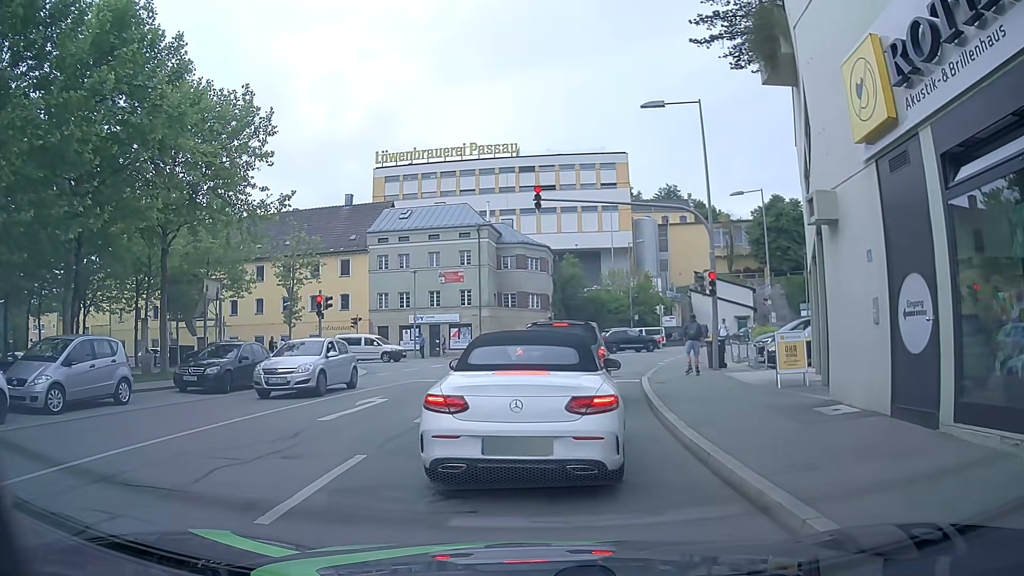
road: residential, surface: asphalt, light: Day
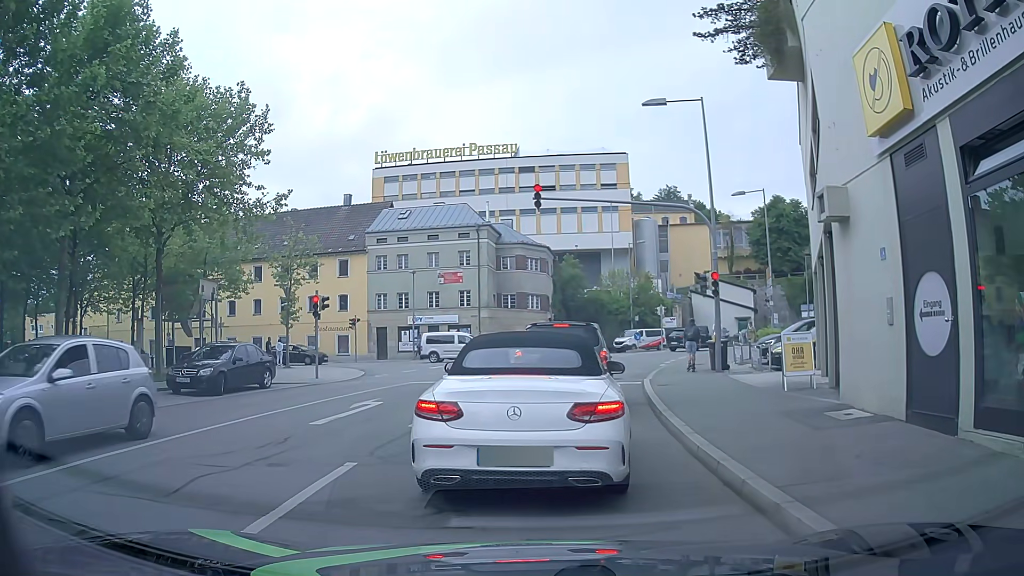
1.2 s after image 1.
(0.0, +0.4) m; 0°
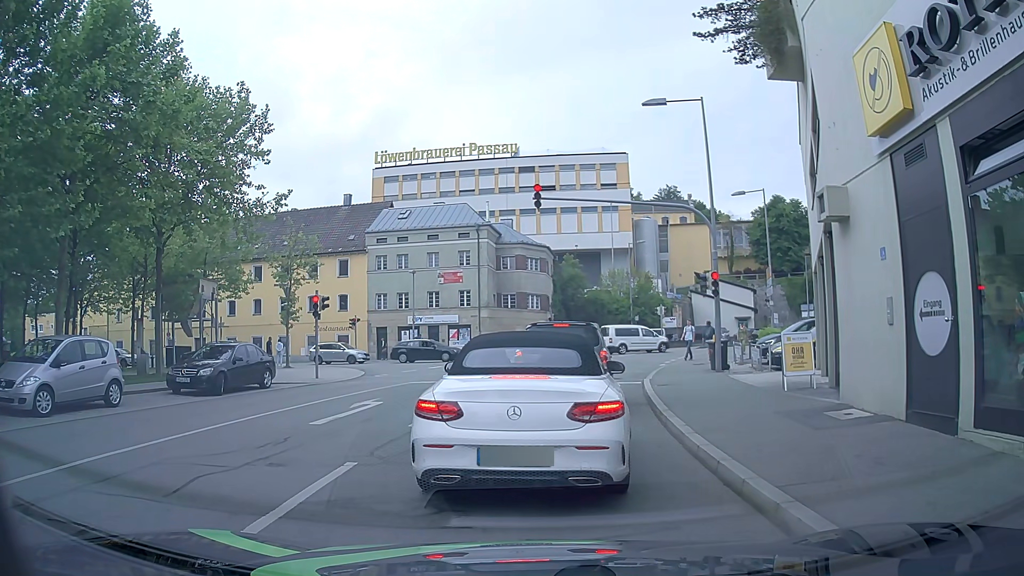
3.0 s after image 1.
(0.0, 0.0) m; 0°
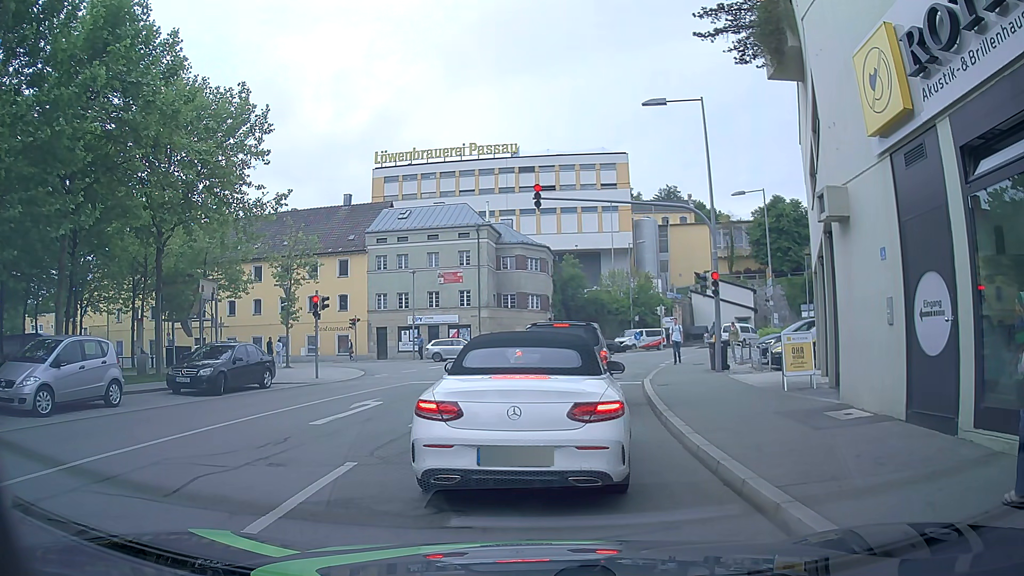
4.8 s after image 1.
(0.0, 0.0) m; 0°
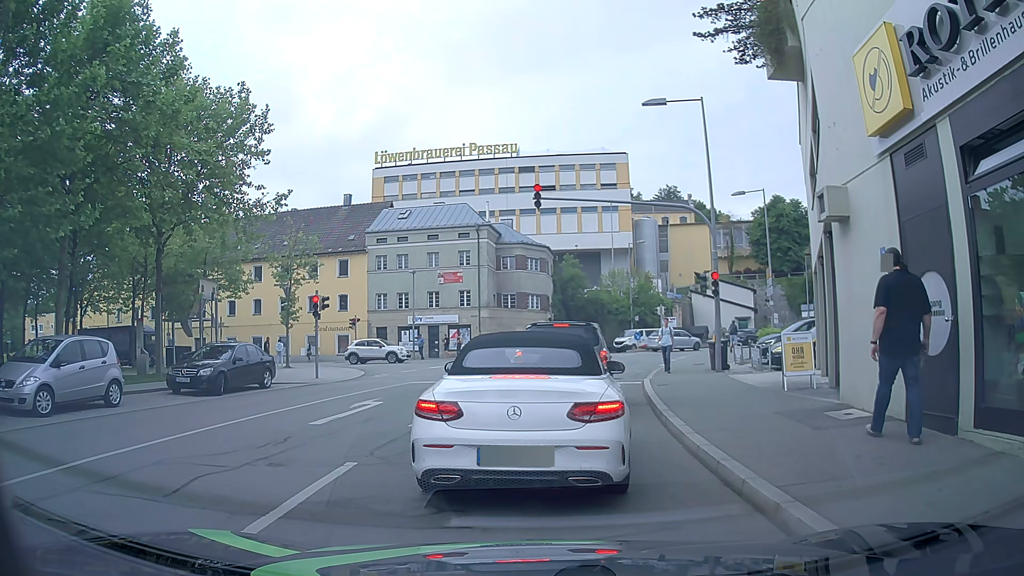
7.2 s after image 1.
(0.0, 0.0) m; 0°
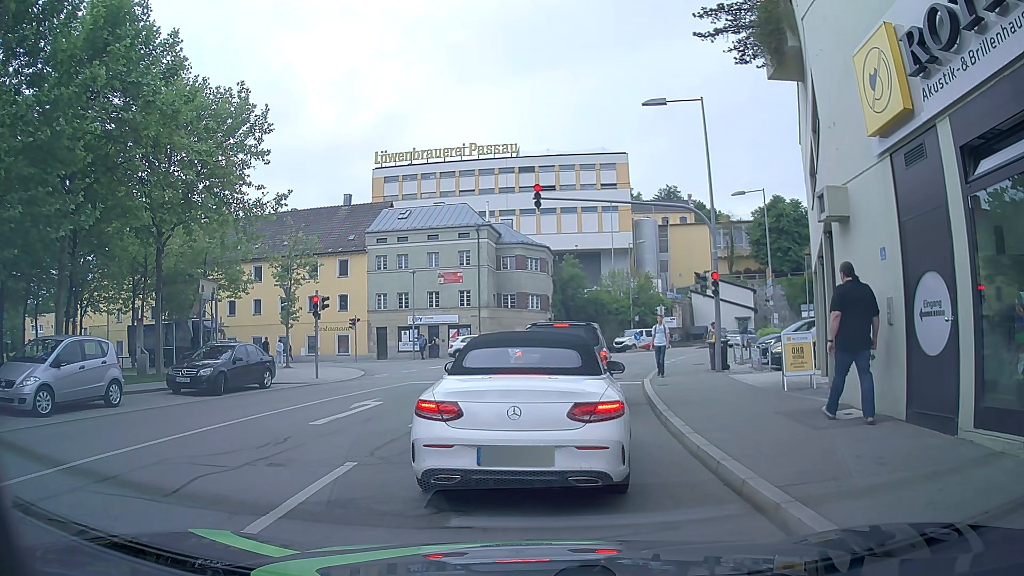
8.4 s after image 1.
(0.0, 0.0) m; 0°
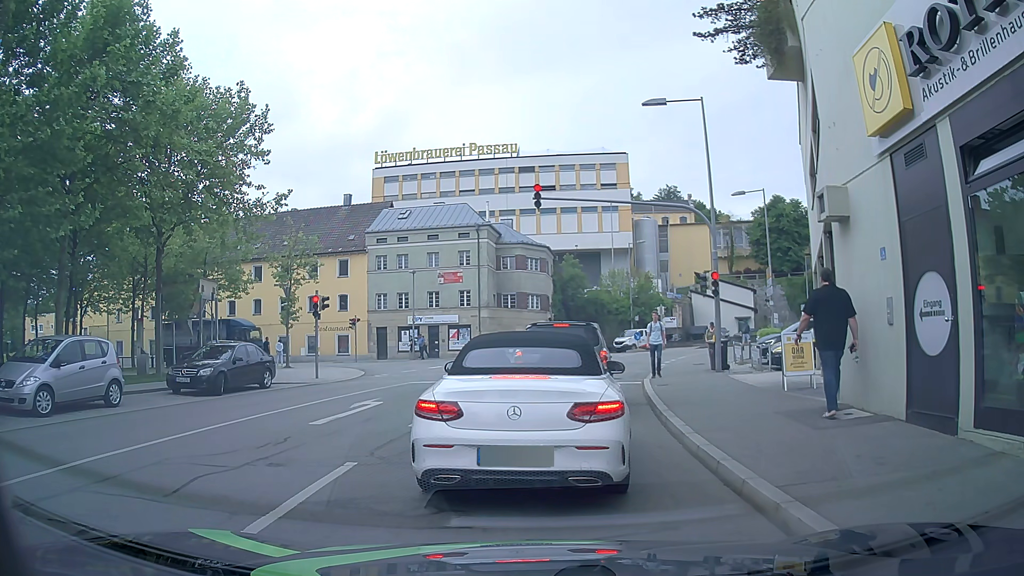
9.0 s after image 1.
(0.0, 0.0) m; 0°
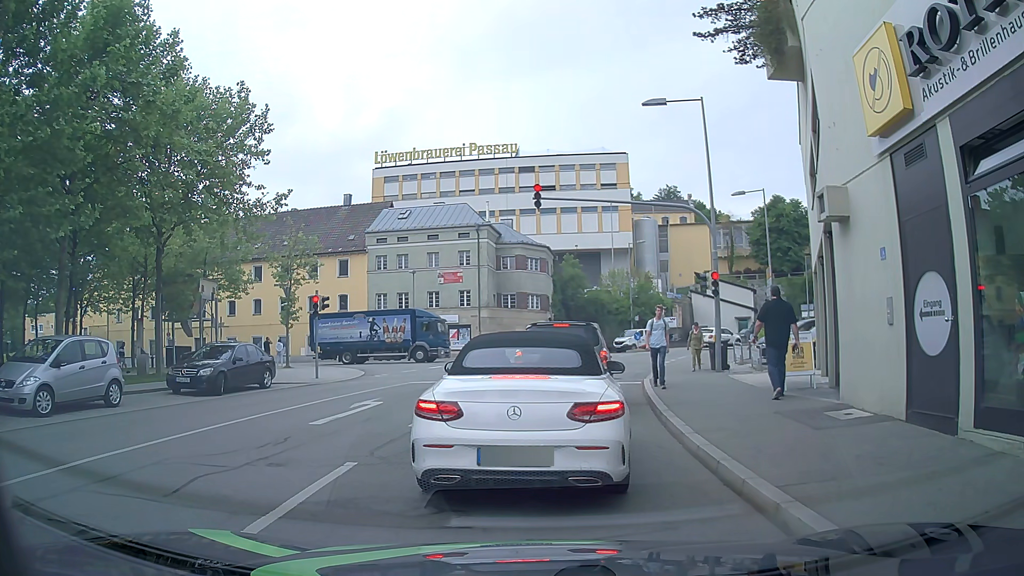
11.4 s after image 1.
(0.0, 0.0) m; 0°
